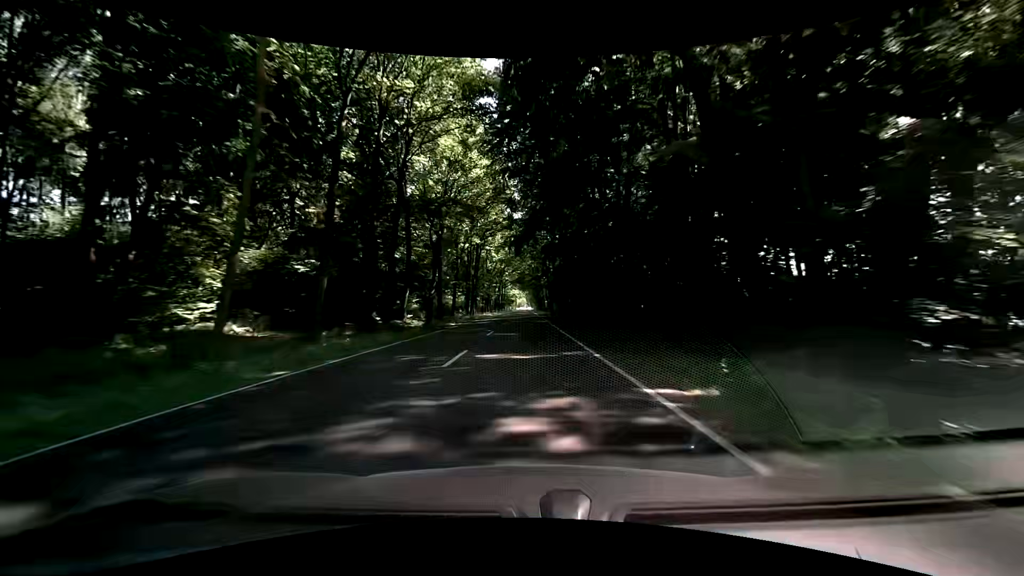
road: primary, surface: asphalt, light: Day
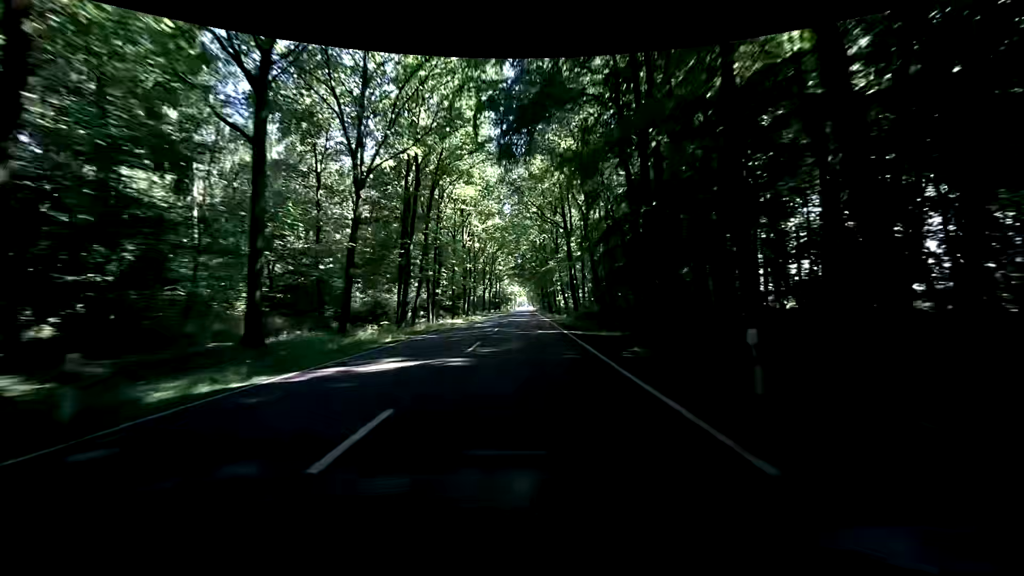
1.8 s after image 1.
(0.0, +45.9) m; -1°
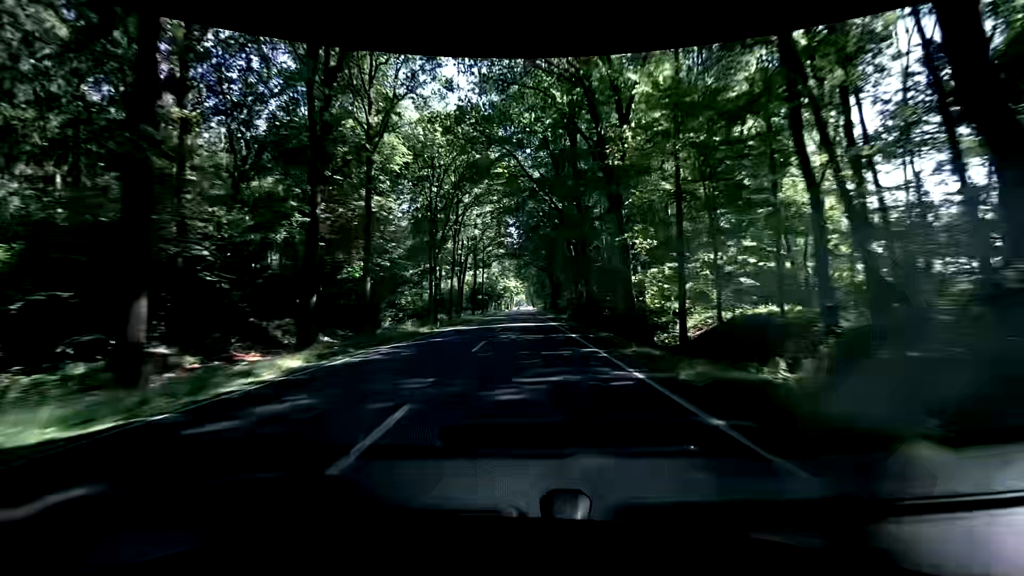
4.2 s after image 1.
(+0.6, +61.1) m; +1°
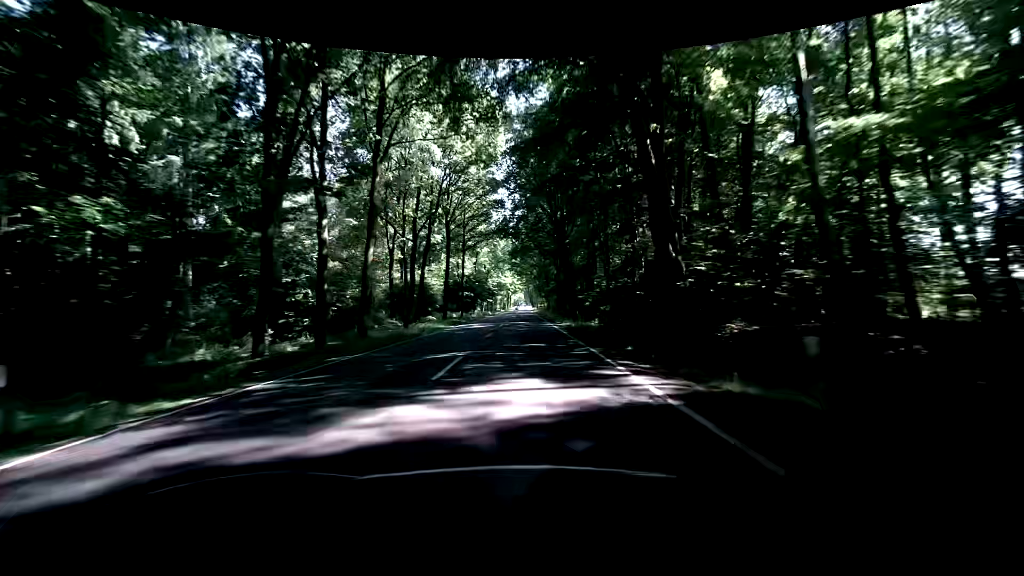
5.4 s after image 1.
(-0.1, +30.4) m; 0°
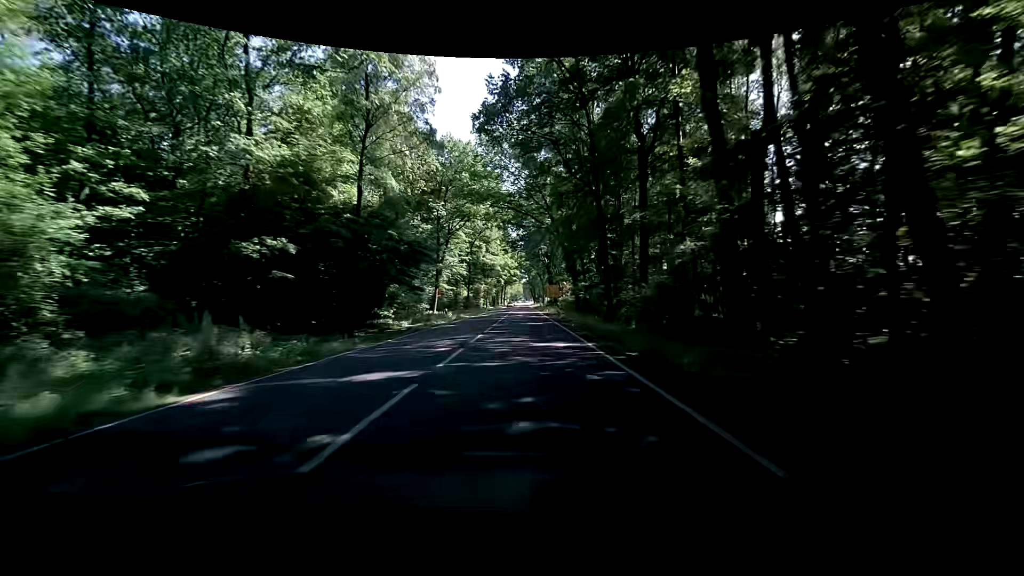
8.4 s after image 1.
(+0.2, +72.7) m; +1°
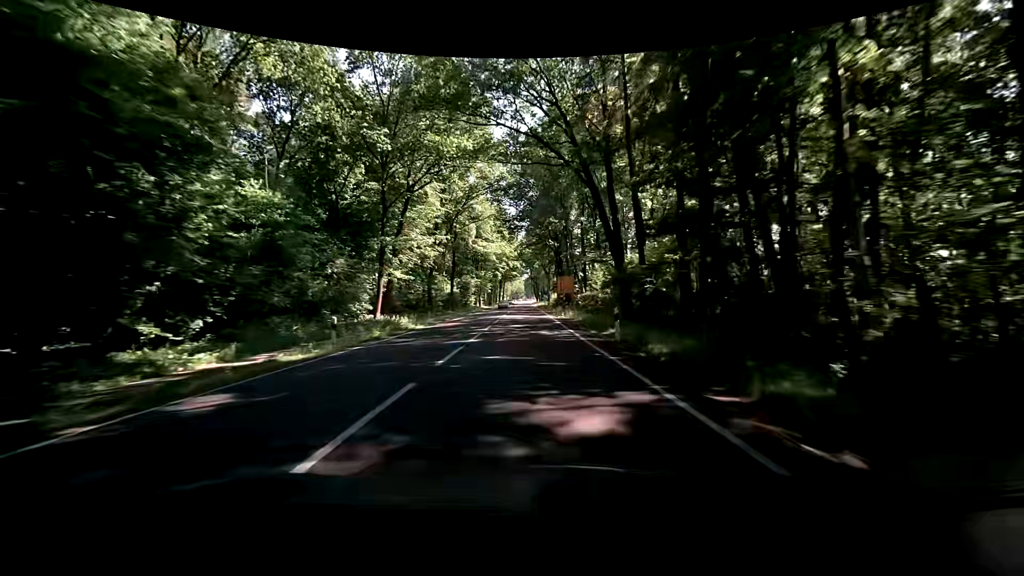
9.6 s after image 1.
(-0.3, +24.6) m; -2°
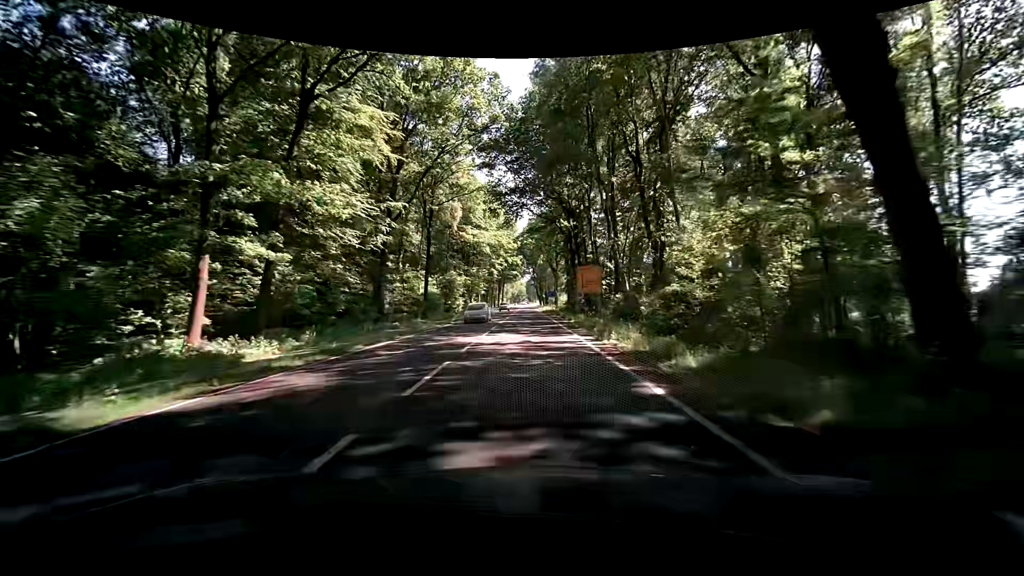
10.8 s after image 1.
(+0.2, +21.3) m; 0°
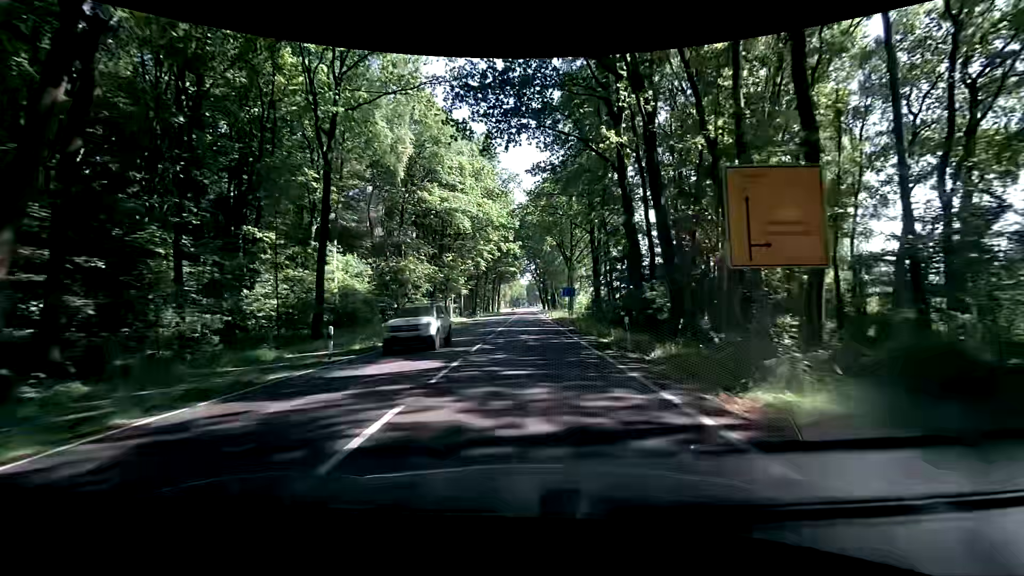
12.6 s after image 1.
(+0.4, +29.5) m; 0°
(0, +10) (0, +20) (0, +30) (0, +40) (+1, +50) (+1, +60) (+1, +70) (+1, +80) (+1, +90) (+1, +100) m
